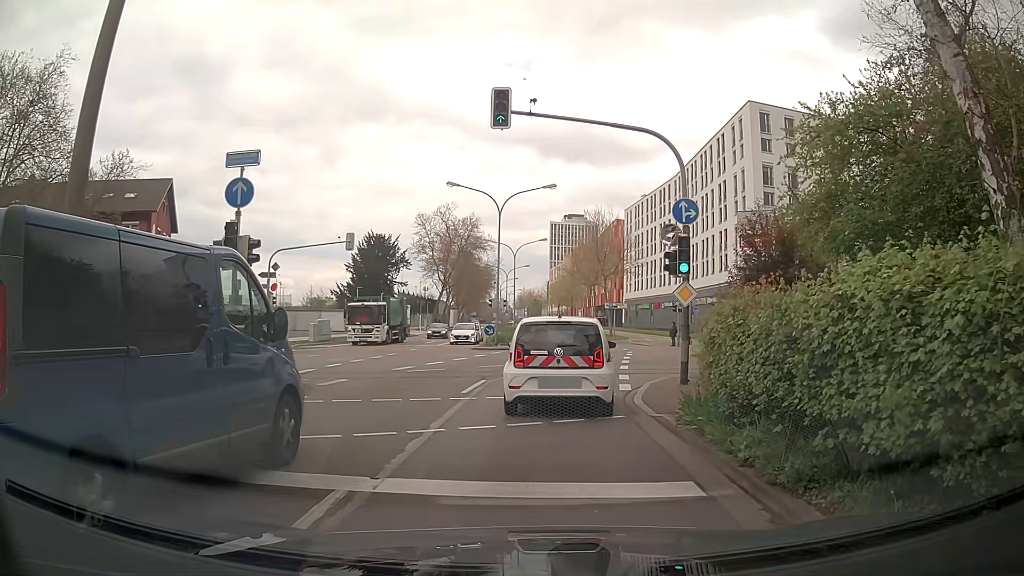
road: secondary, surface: asphalt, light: Day
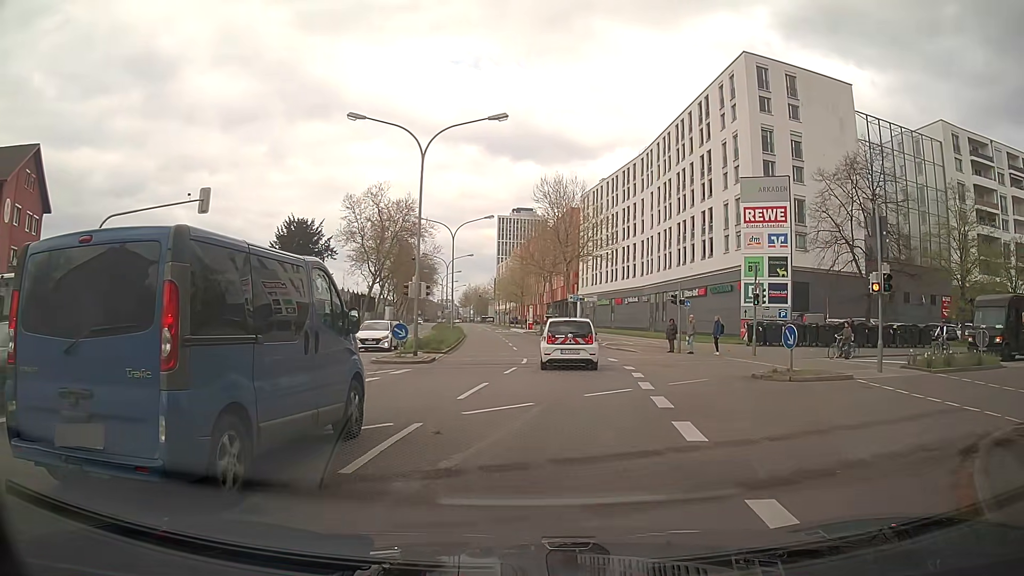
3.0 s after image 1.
(+0.1, +14.3) m; +4°
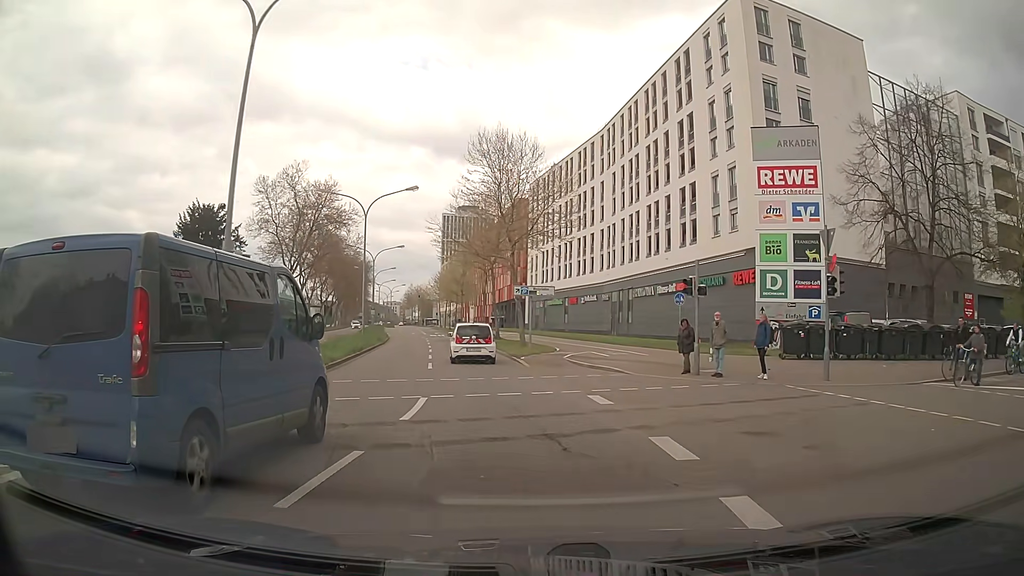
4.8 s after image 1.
(+0.7, +13.2) m; +4°
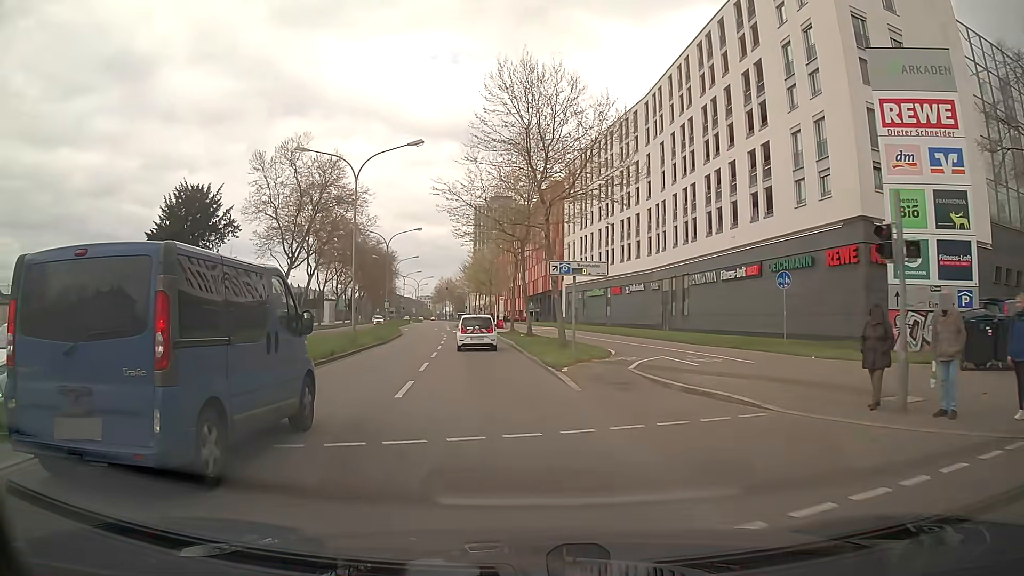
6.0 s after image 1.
(-0.2, +10.1) m; -3°
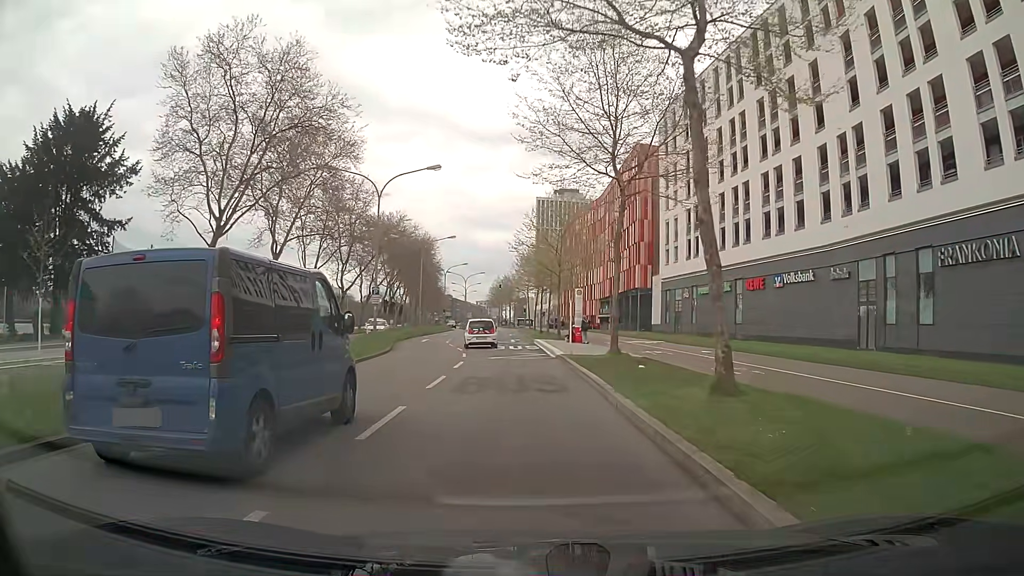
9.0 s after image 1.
(-2.0, +28.6) m; -6°
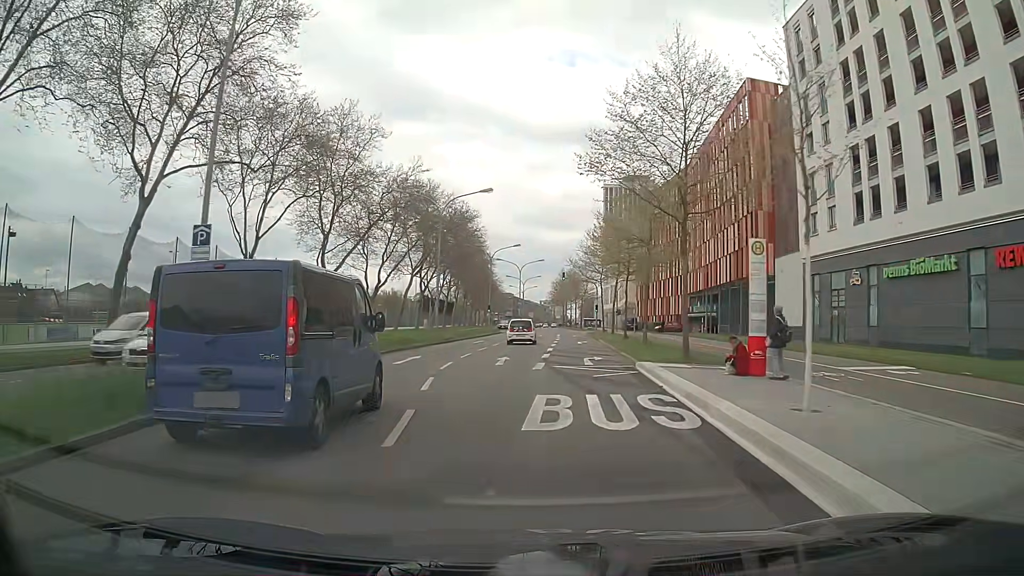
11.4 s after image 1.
(-0.7, +24.7) m; -5°
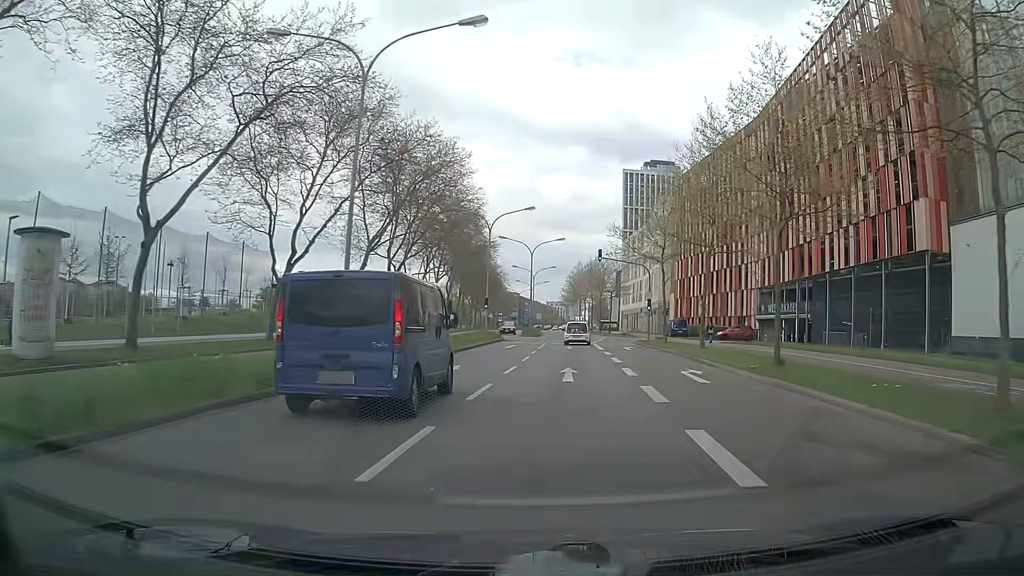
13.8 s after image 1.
(-1.0, +25.8) m; -1°
